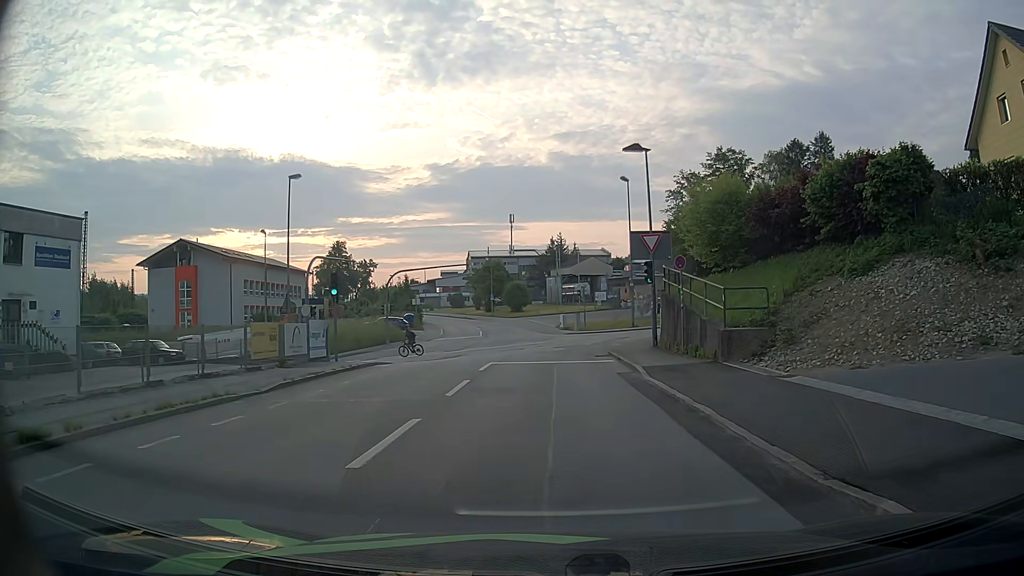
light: Day
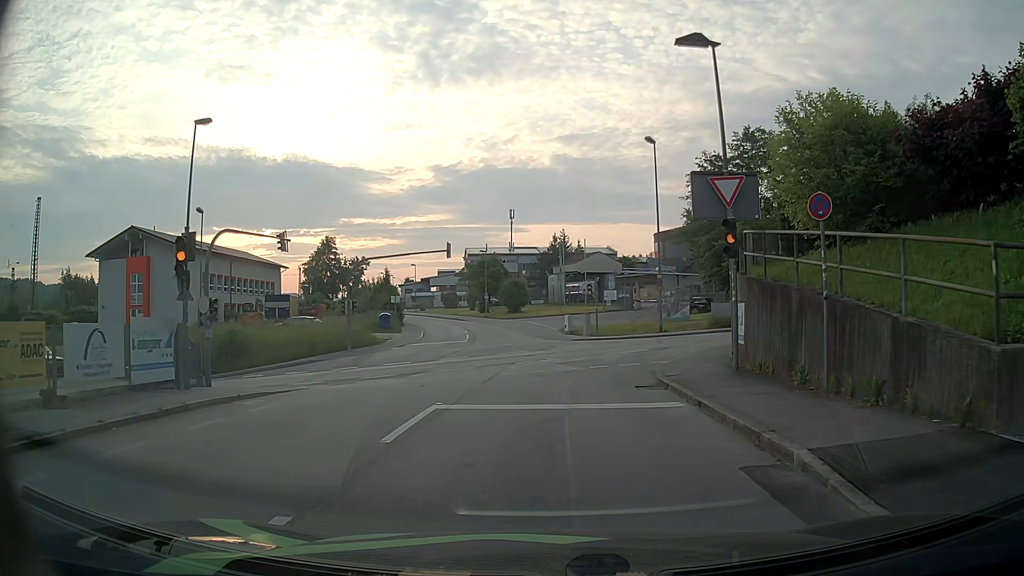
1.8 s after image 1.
(-0.1, +10.9) m; 0°
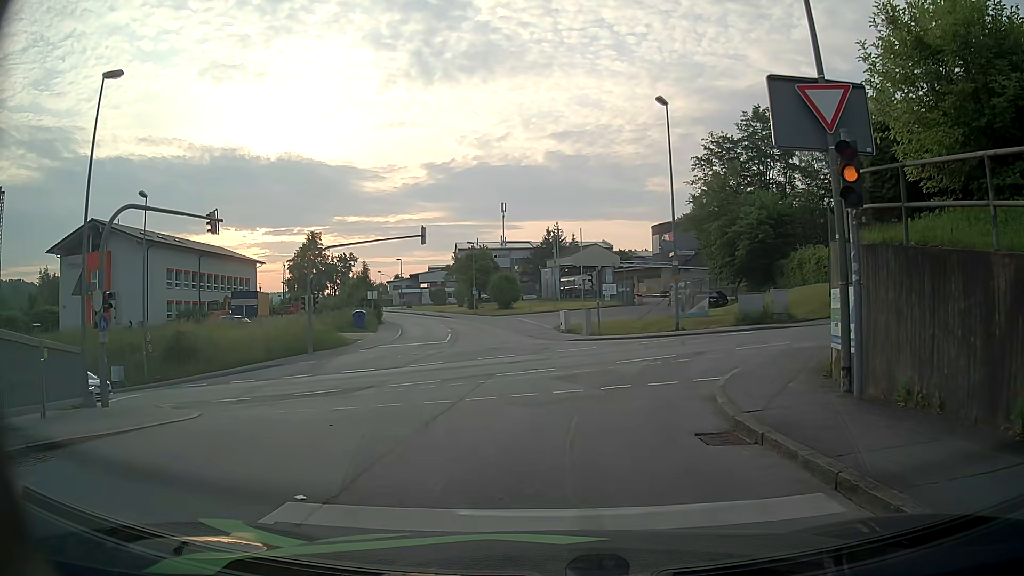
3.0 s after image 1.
(0.0, +5.9) m; 0°
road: residential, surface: asphalt
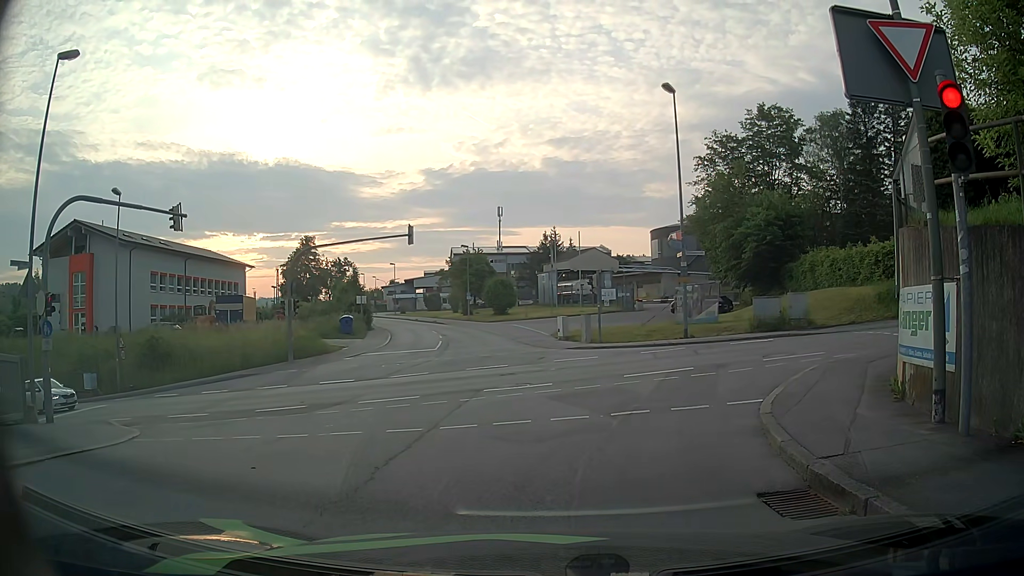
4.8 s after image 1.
(0.0, +2.2) m; 0°
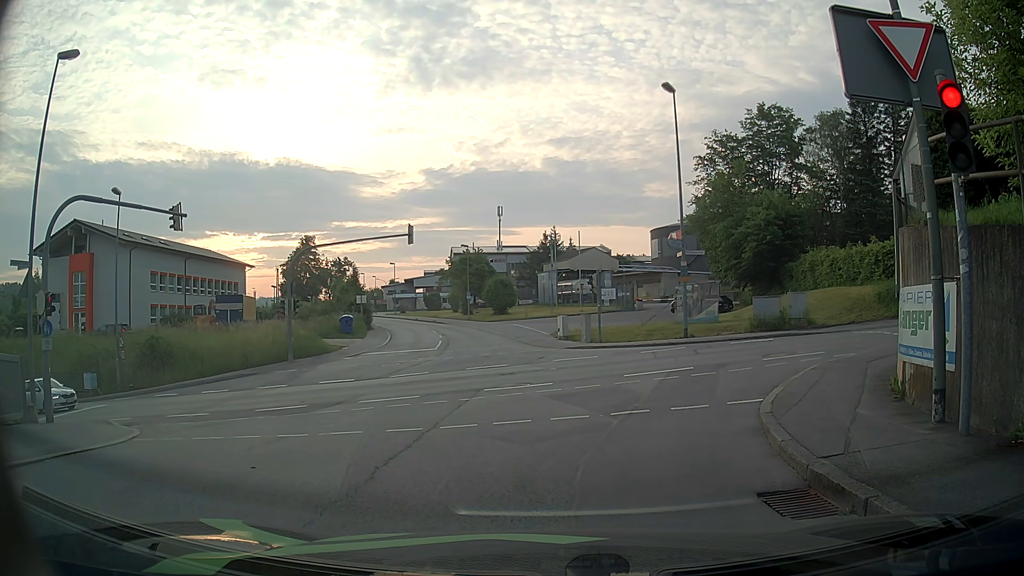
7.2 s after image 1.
(0.0, +0.1) m; 0°
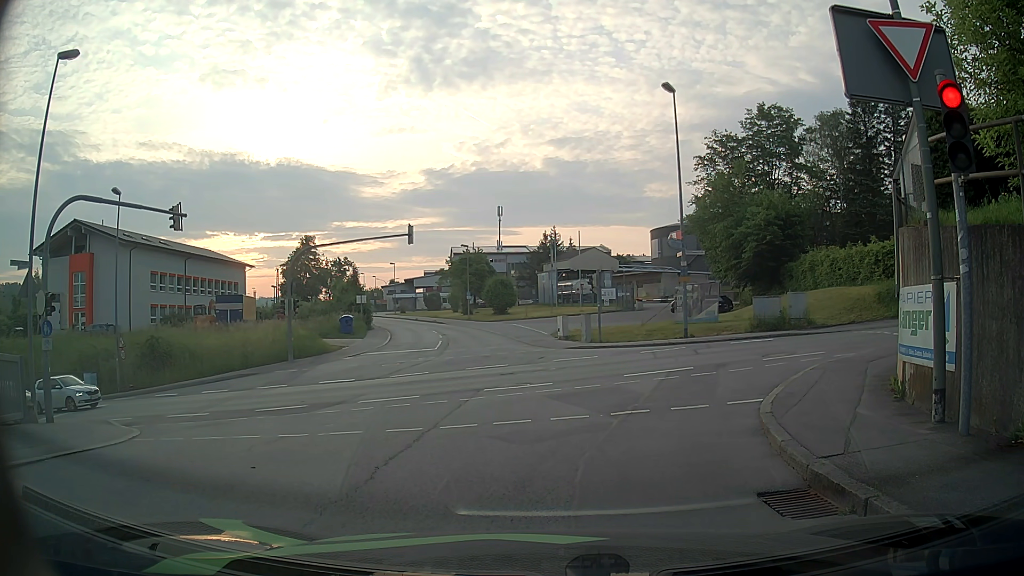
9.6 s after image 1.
(0.0, 0.0) m; 0°
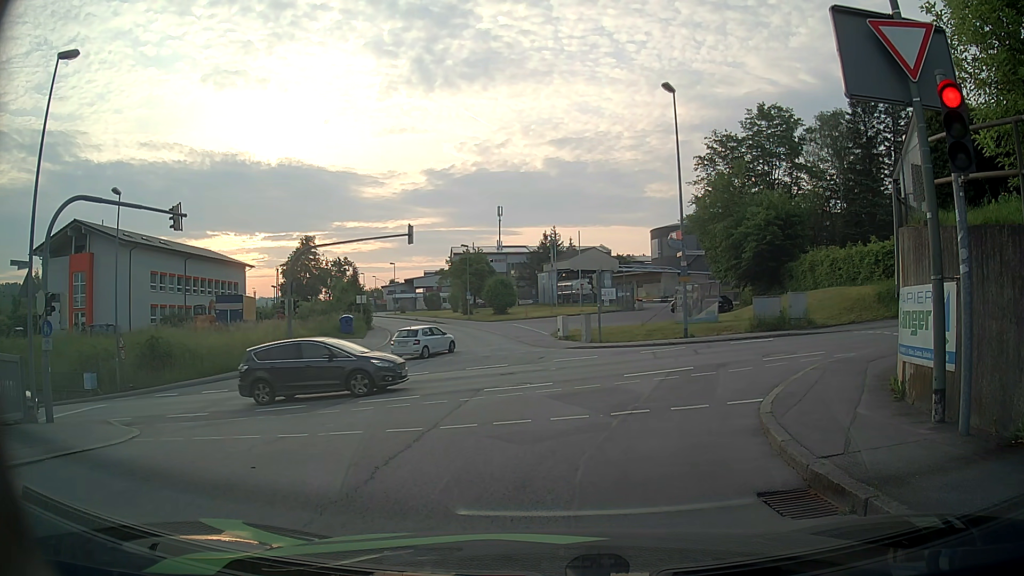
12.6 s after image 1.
(0.0, 0.0) m; 0°
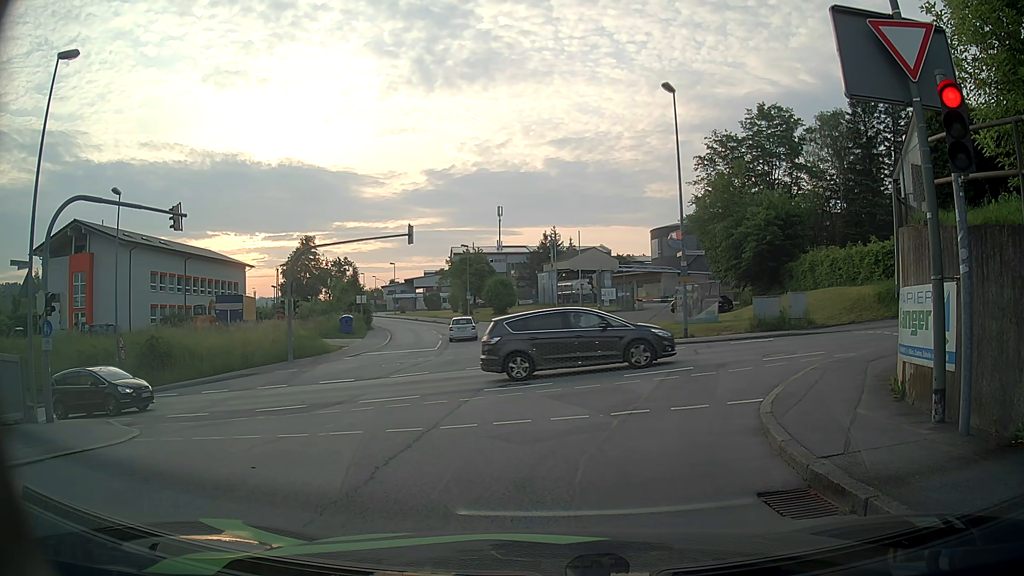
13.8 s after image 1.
(0.0, 0.0) m; 0°
